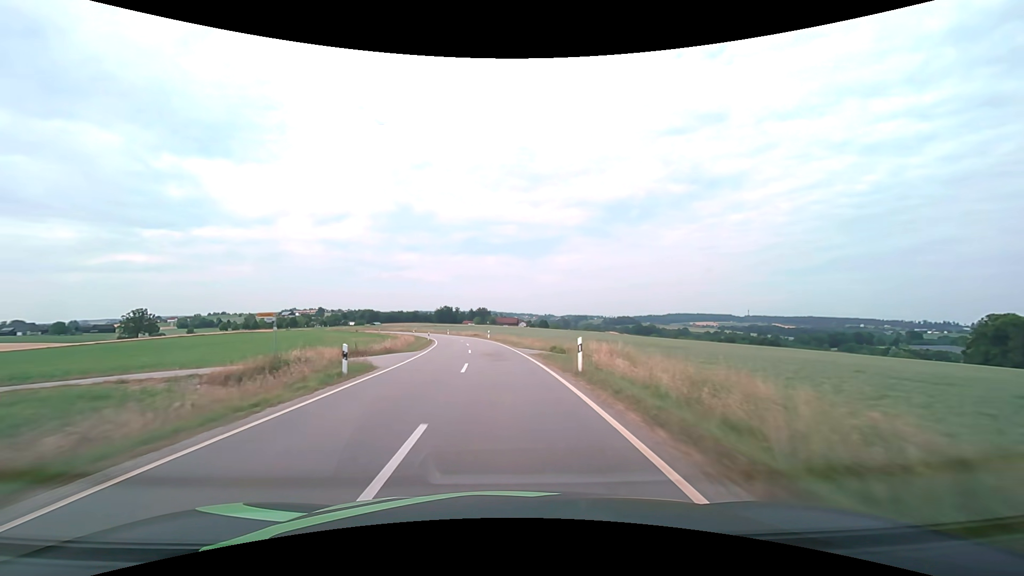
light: Day
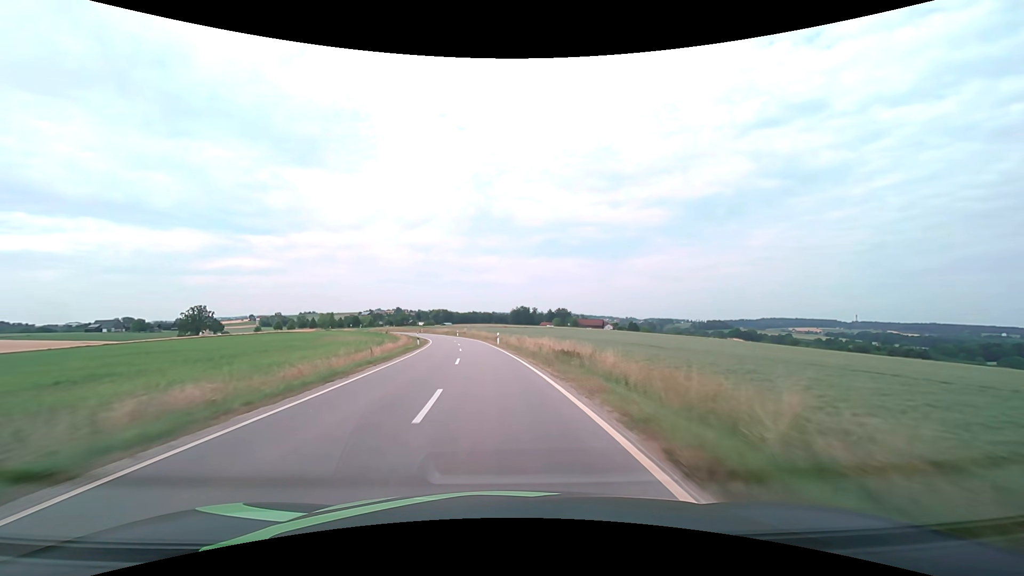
(-4.0, +56.7) m; -9°
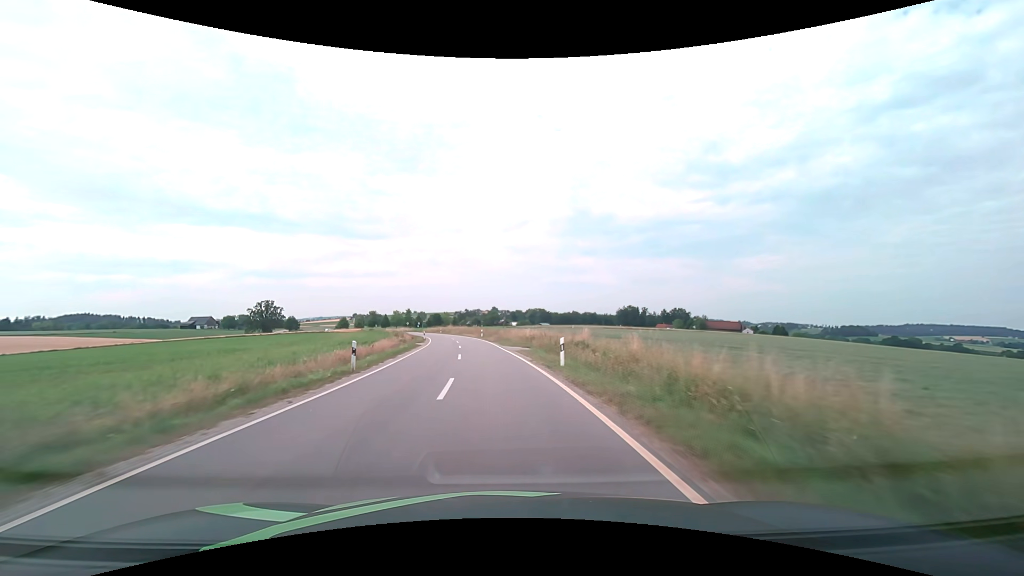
(-7.2, +70.4) m; -11°
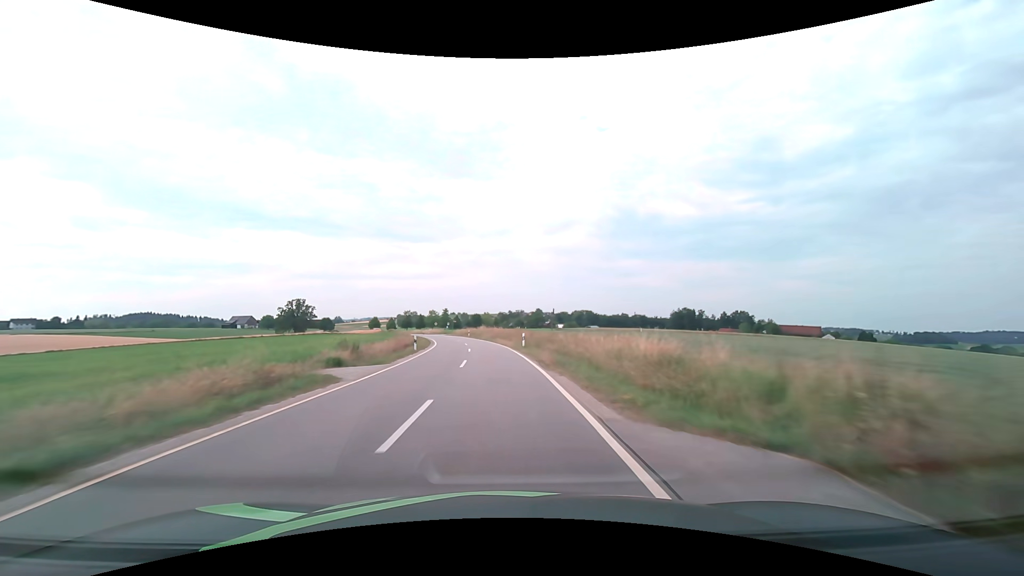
(-1.2, +28.3) m; -5°
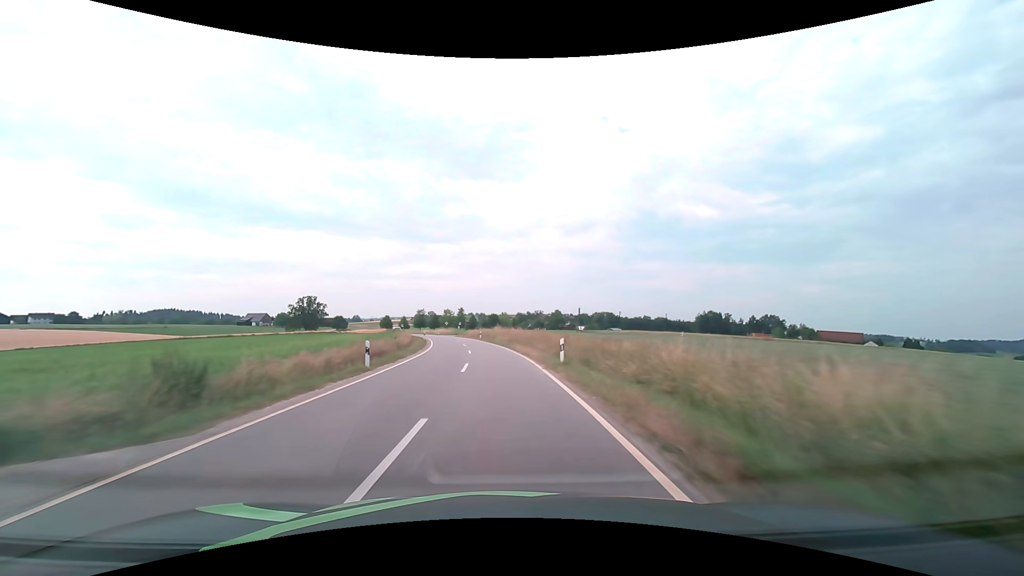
(-0.3, +14.2) m; -2°
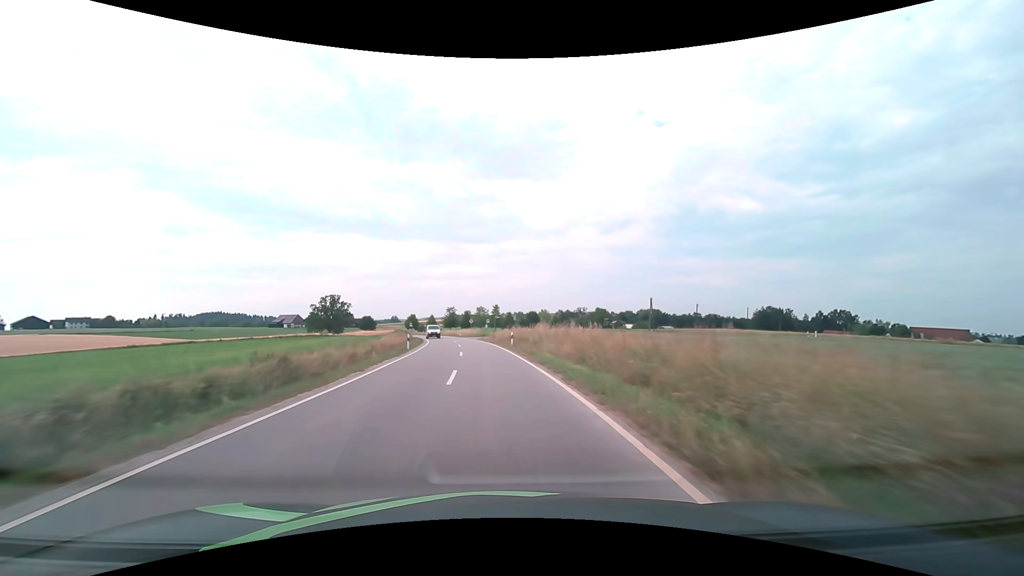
(-0.9, +28.3) m; -4°
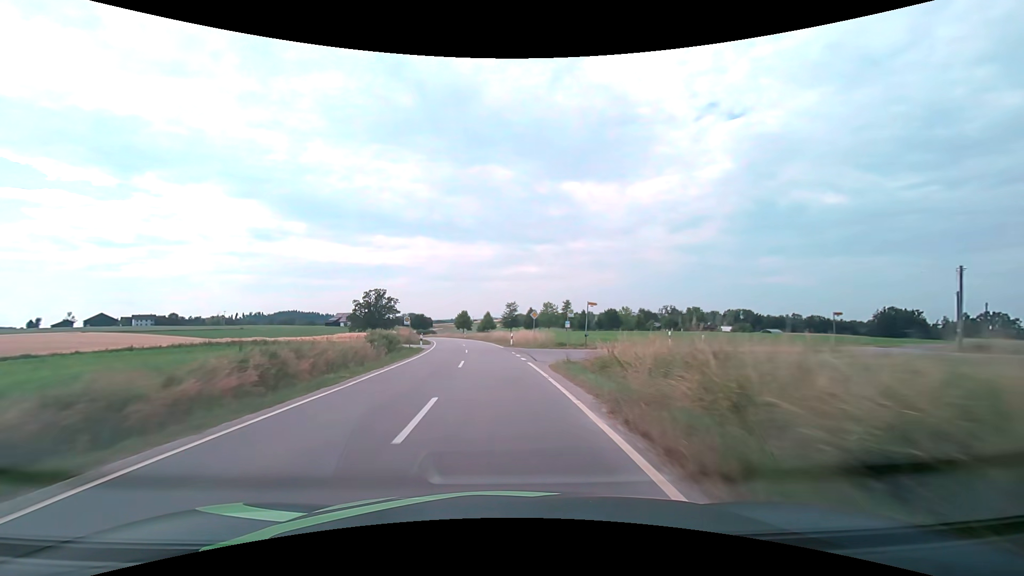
(-2.8, +42.4) m; -8°
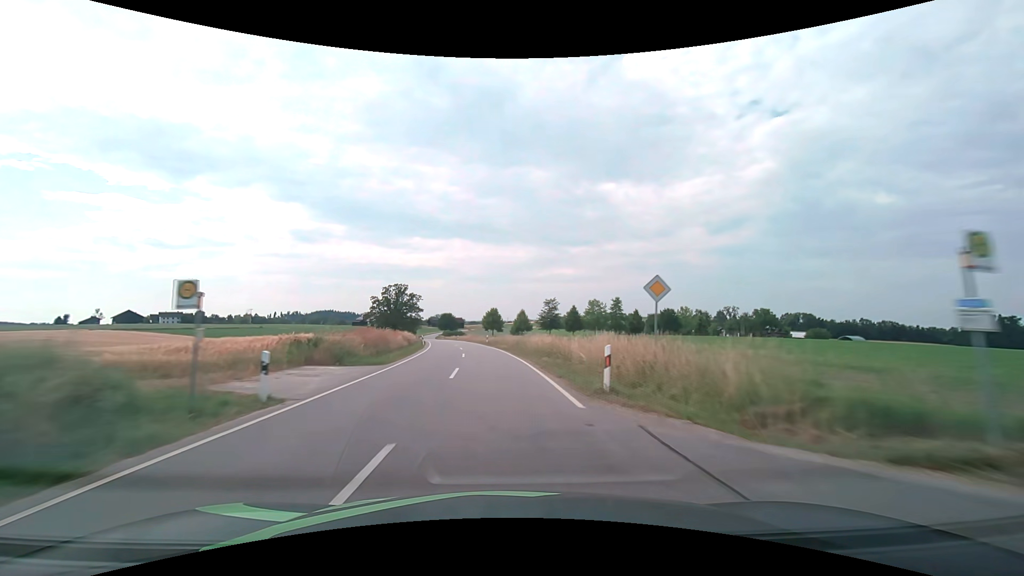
(-1.0, +28.4) m; -4°
